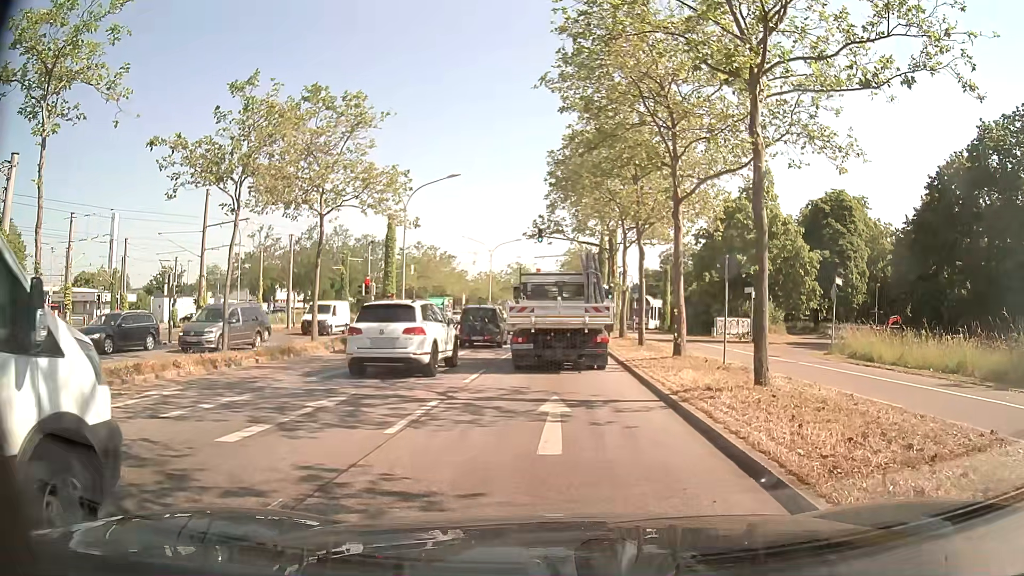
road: primary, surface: asphalt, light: Day
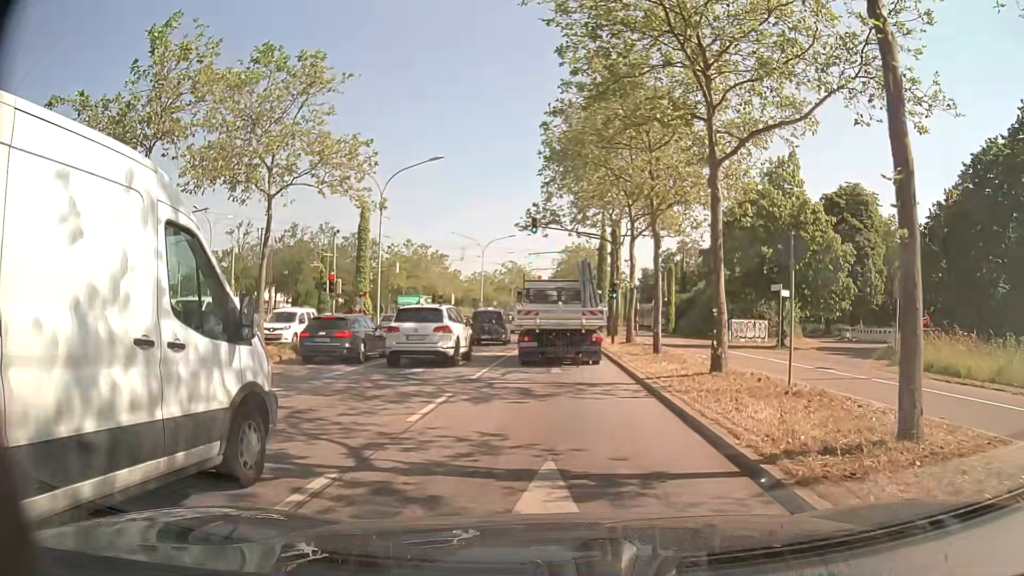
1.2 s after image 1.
(+0.2, +5.3) m; +2°
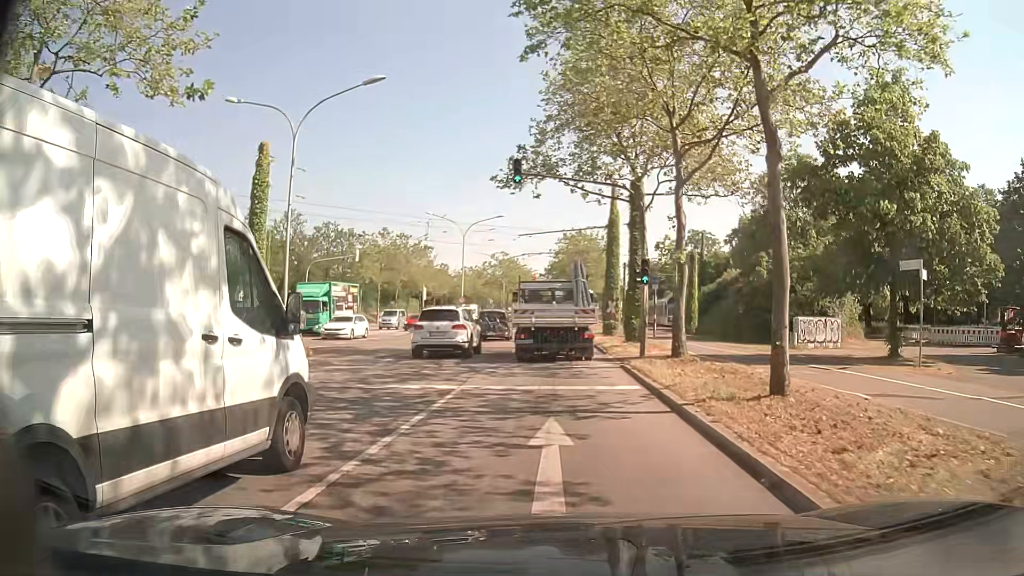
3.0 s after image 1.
(0.0, +12.8) m; 0°
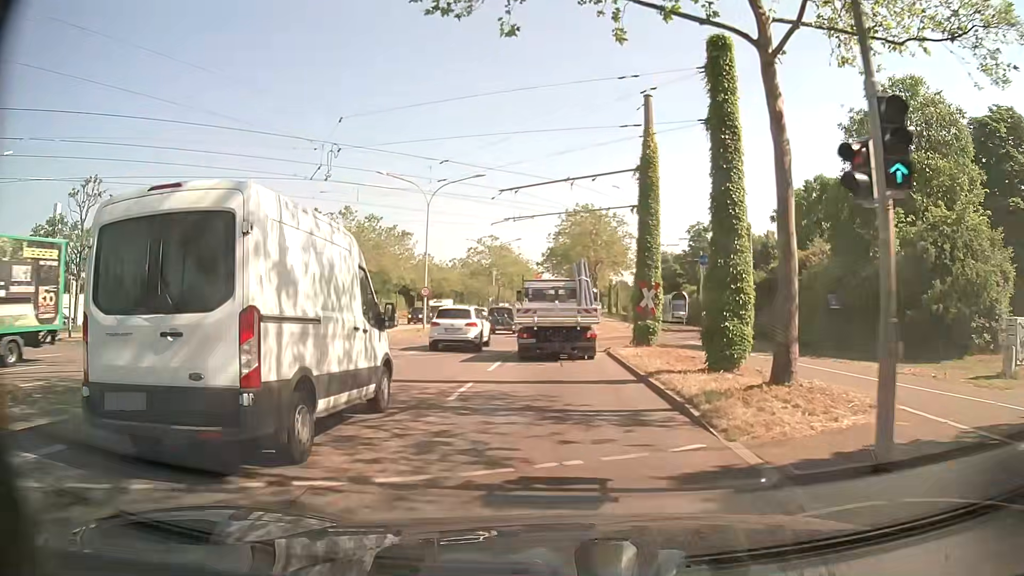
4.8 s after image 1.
(-0.1, +16.3) m; 0°
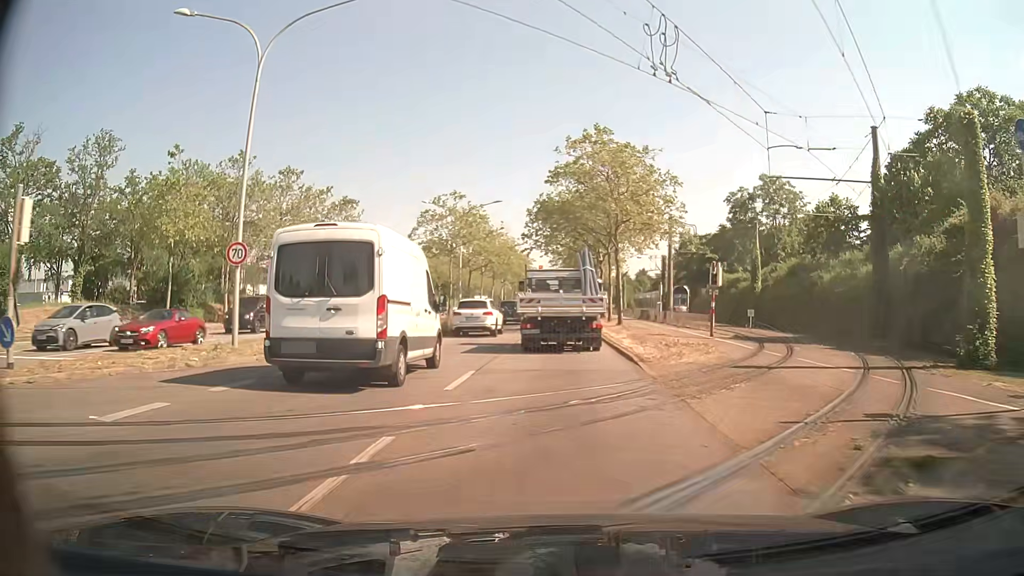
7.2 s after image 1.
(-0.1, +24.5) m; 0°
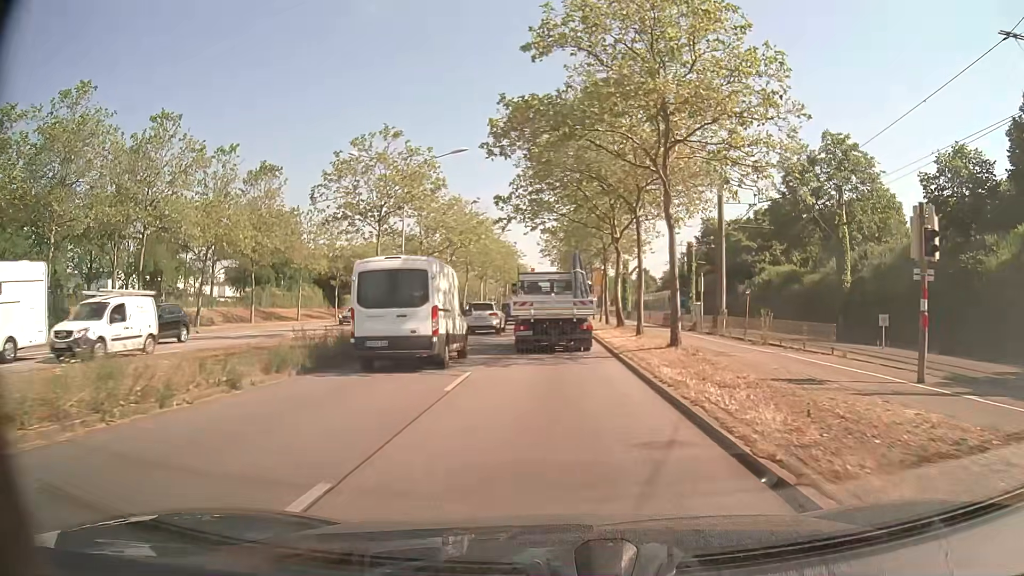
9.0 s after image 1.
(+0.2, +19.0) m; +1°
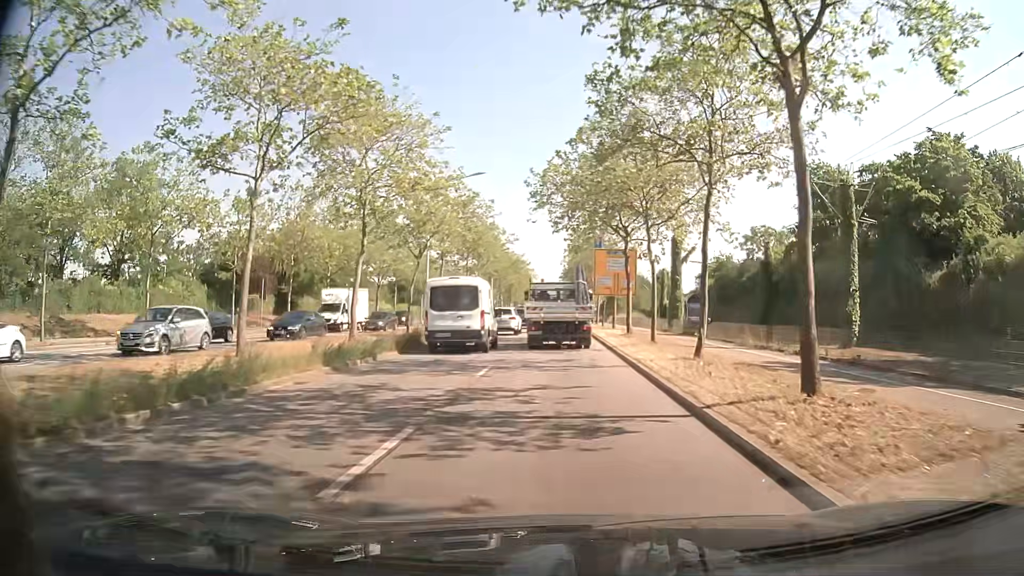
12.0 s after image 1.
(-0.1, +33.7) m; 0°
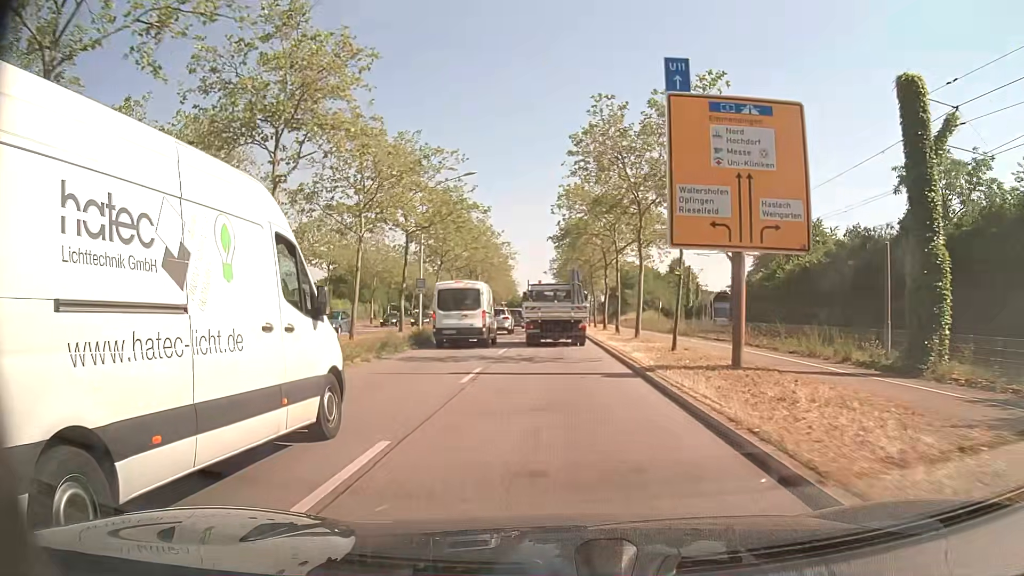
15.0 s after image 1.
(+0.1, +37.5) m; +1°
(0, +10) (0, +20) (0, +30) (0, +40) (0, +50) (0, +60) (0, +70) (-1, +80) (-1, +90) (-1, +100) m
